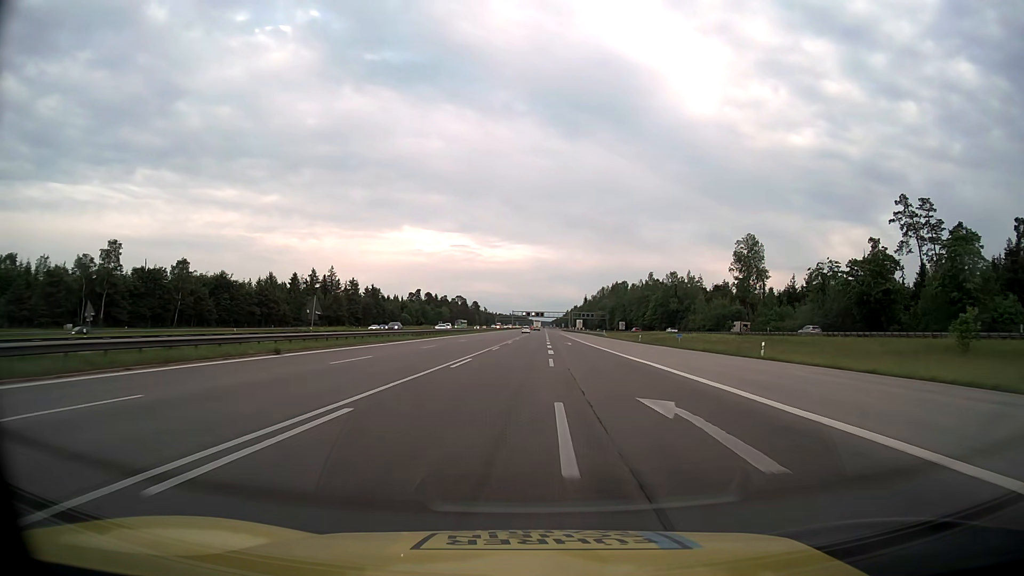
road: motorway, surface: asphalt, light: Day
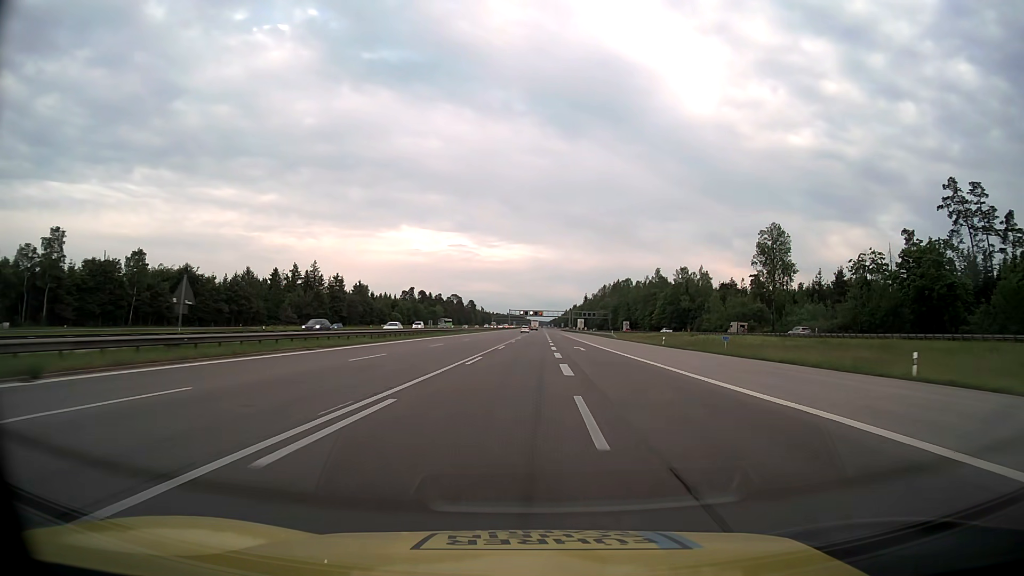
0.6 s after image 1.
(0.0, +16.7) m; 0°
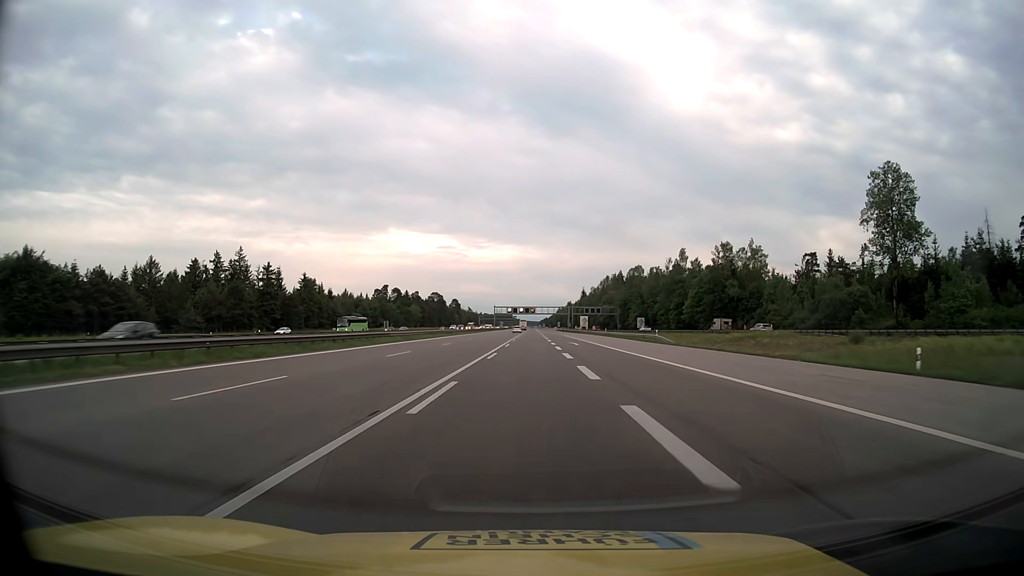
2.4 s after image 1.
(+0.4, +50.1) m; +1°
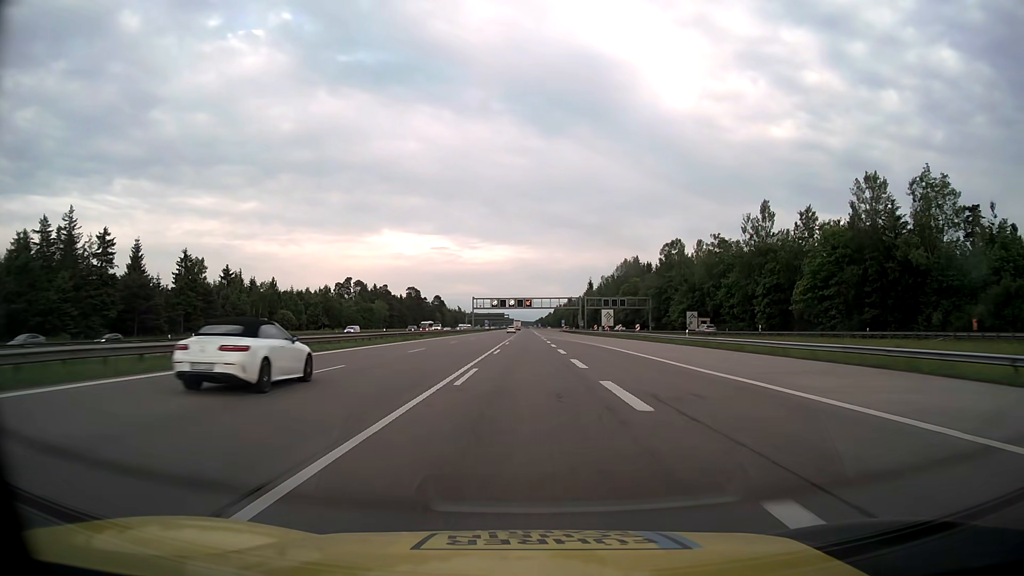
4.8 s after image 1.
(+0.4, +67.0) m; 0°
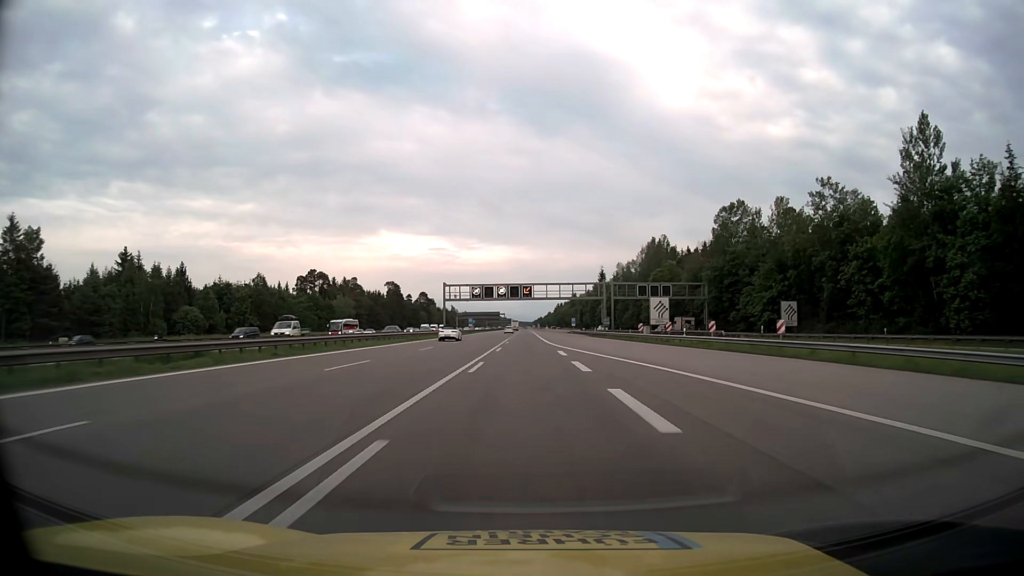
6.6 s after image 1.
(+0.1, +50.3) m; 0°
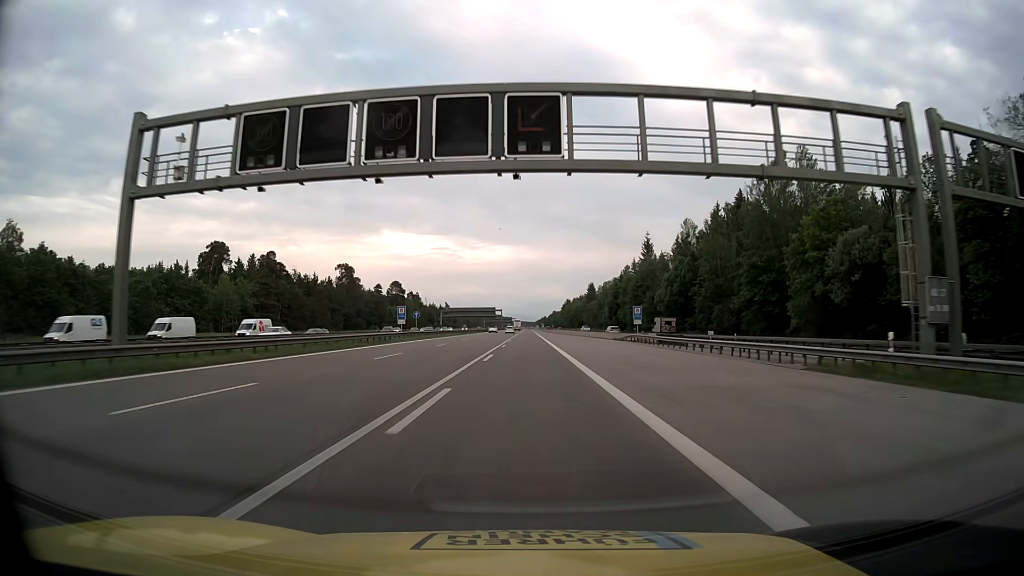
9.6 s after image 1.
(0.0, +83.9) m; 0°
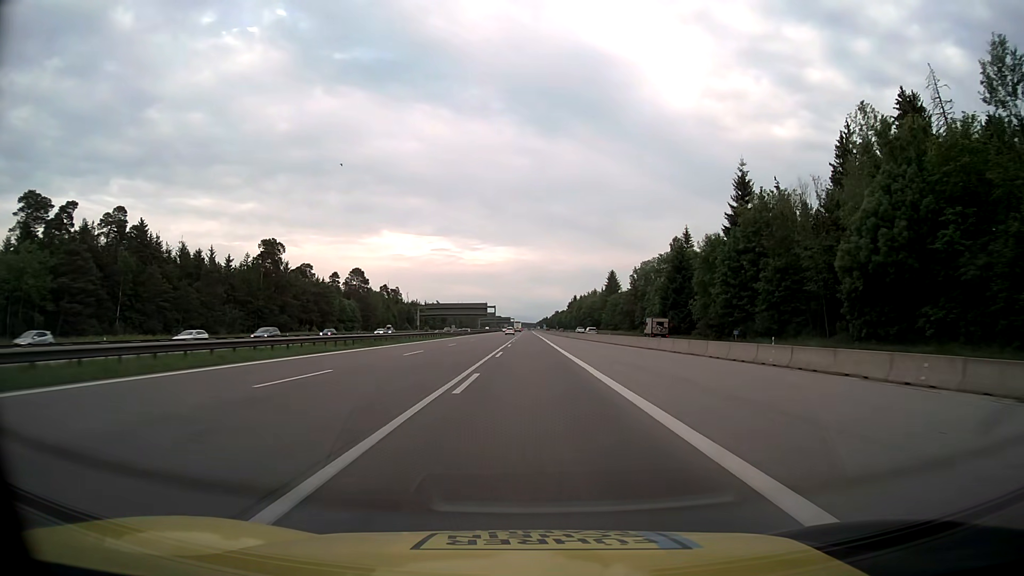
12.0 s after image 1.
(-0.1, +67.1) m; 0°
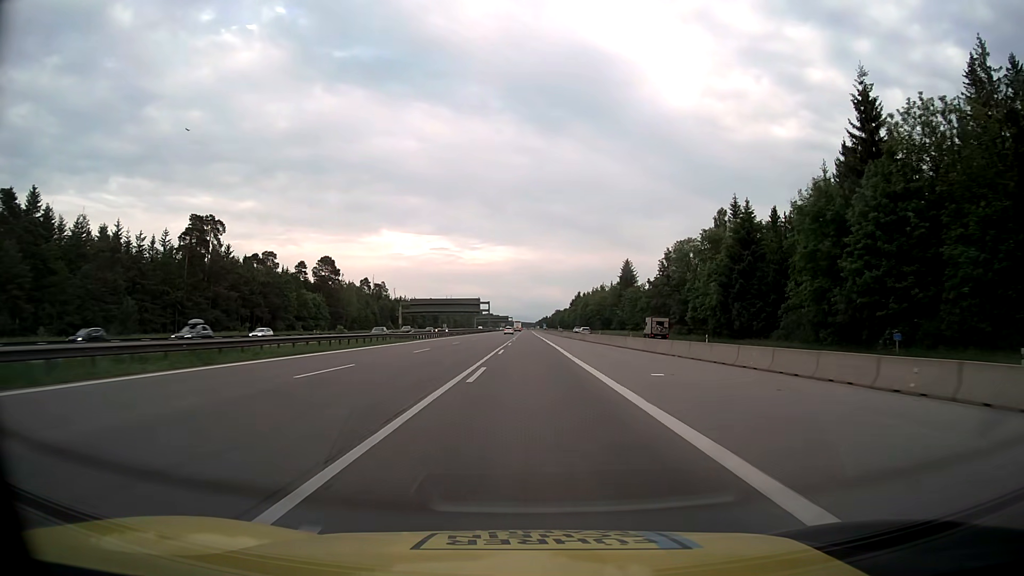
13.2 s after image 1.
(0.0, +33.6) m; 0°
(0, +10) (0, +20) (0, +30) (0, +40) (0, +50) (0, +60) (0, +70) (0, +80) (0, +90) (0, +100) m
